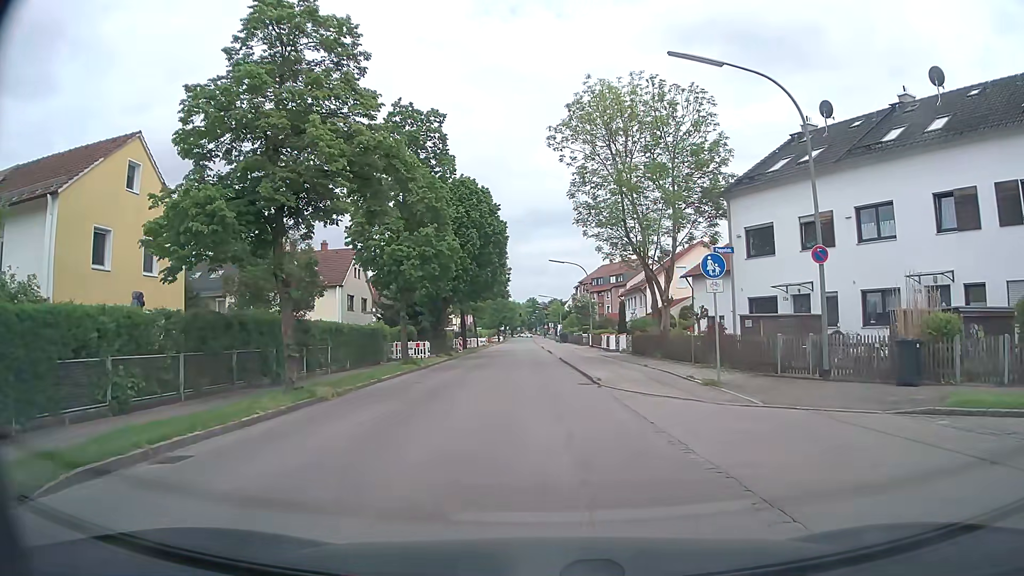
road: tertiary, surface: asphalt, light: Day
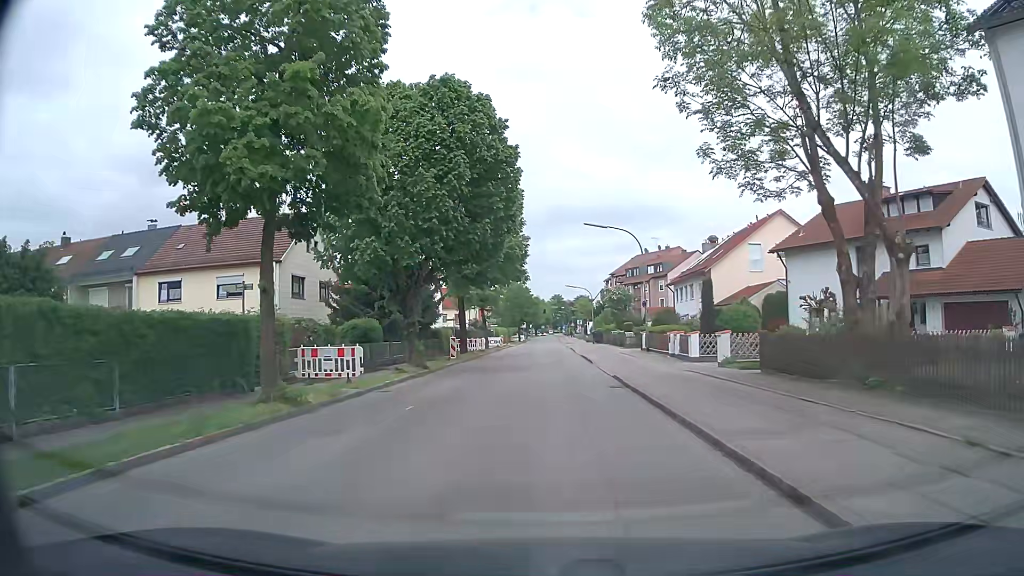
(-0.4, +17.8) m; -2°
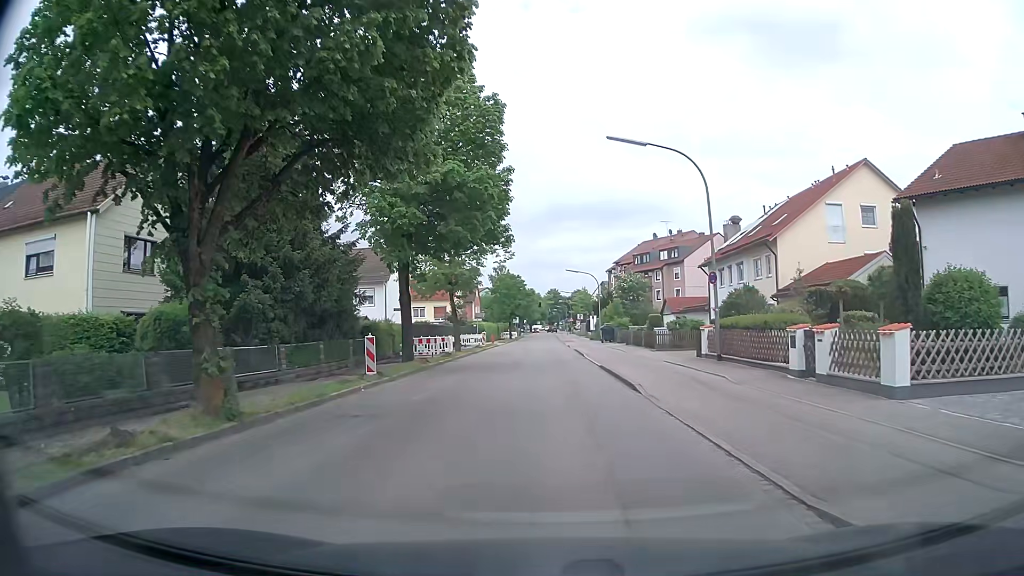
(0.0, +16.4) m; +1°
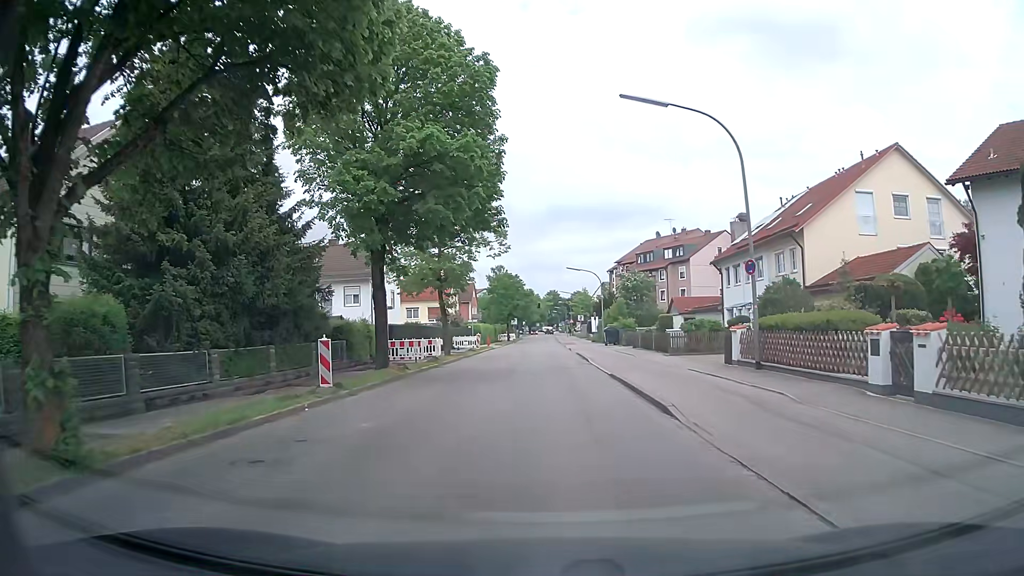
(0.0, +4.1) m; -1°
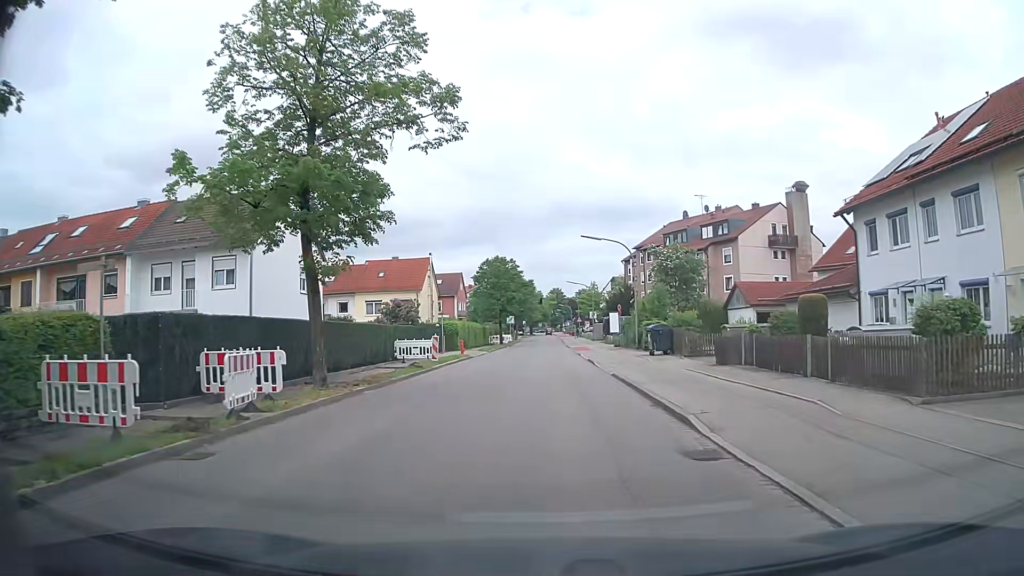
(+0.1, +21.4) m; +1°
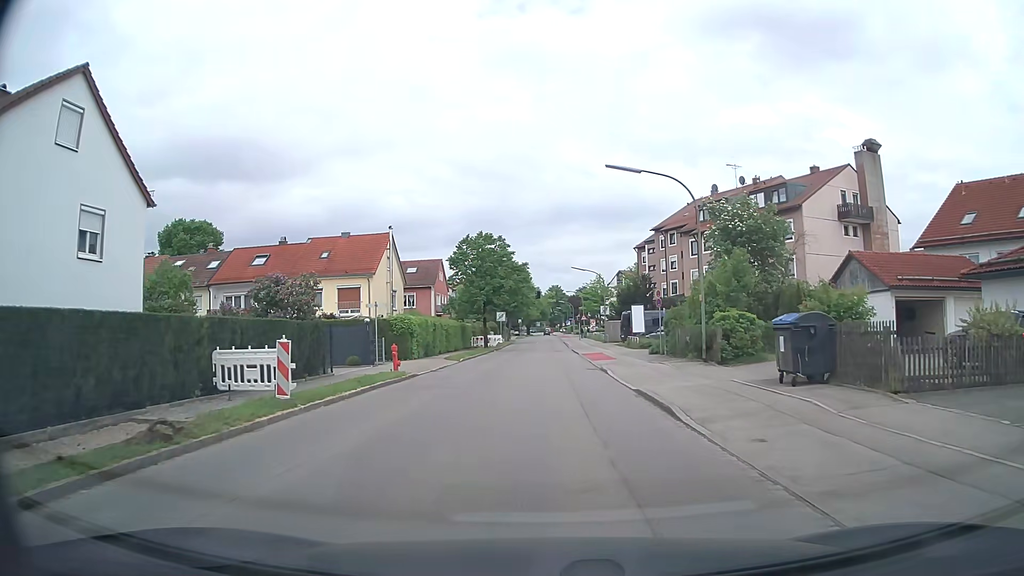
(-0.4, +18.0) m; -1°
(0, +10) (0, +20) (0, +30) (0, +40) (0, +50) (0, +60) (0, +70) (0, +80) (0, +90) (0, +100) m
